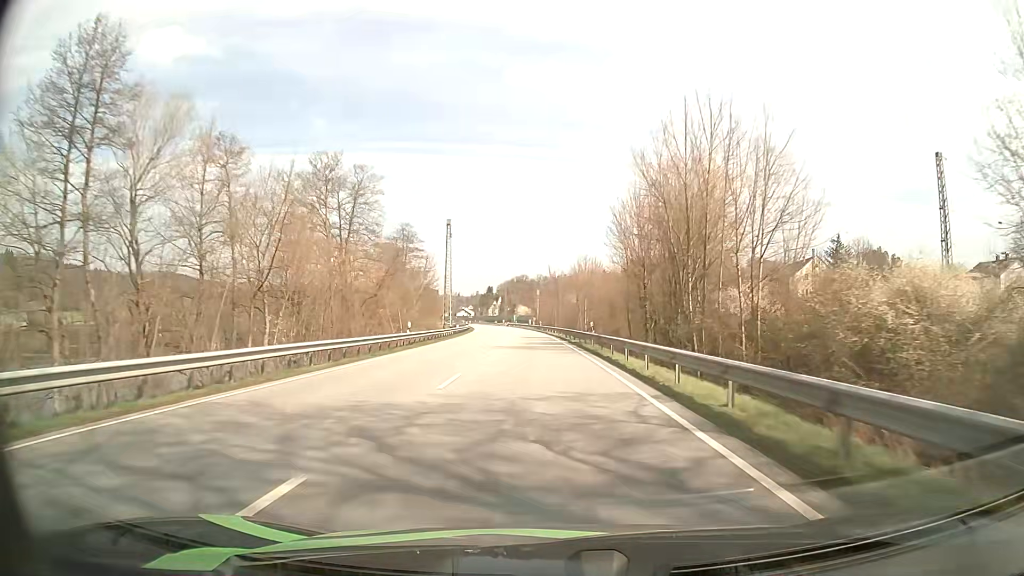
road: primary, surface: asphalt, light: Day
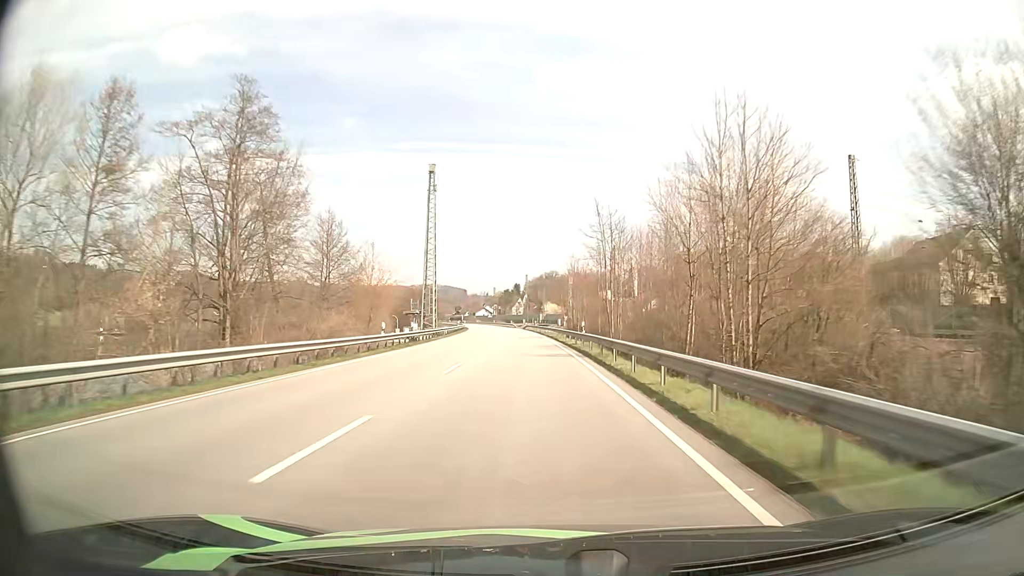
(-1.2, +56.6) m; -2°
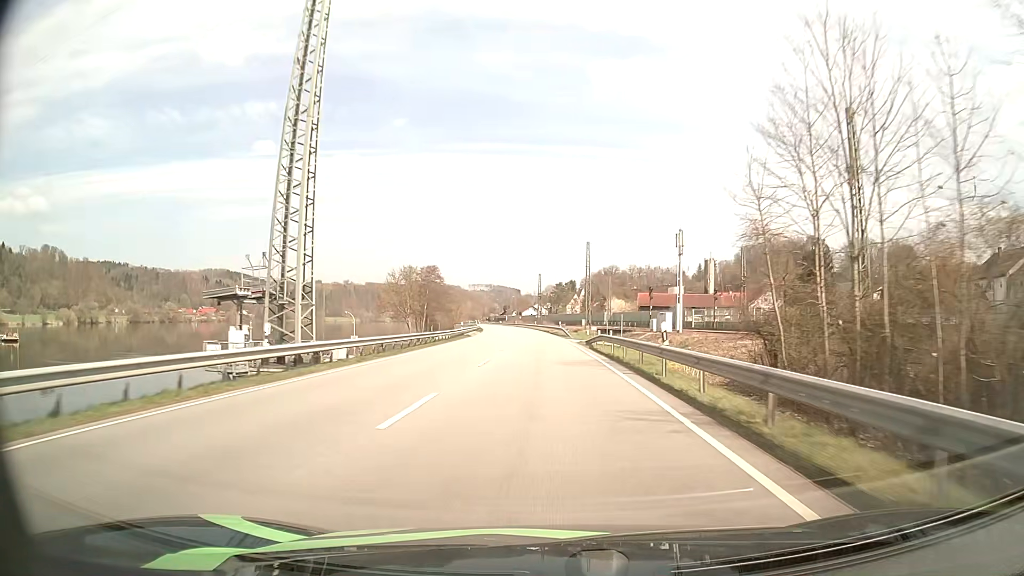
(-3.4, +69.4) m; -5°
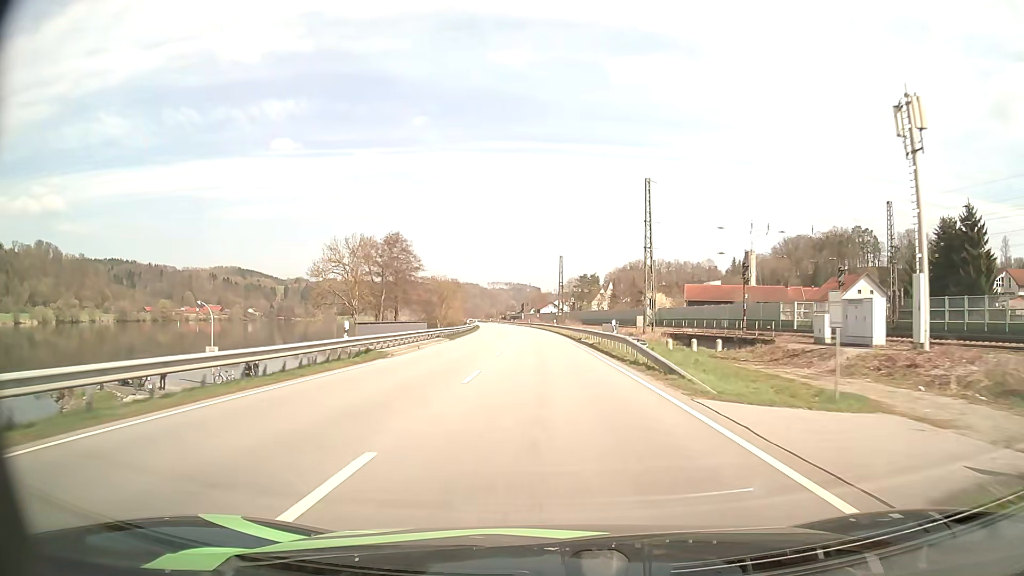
(-0.7, +41.9) m; -2°
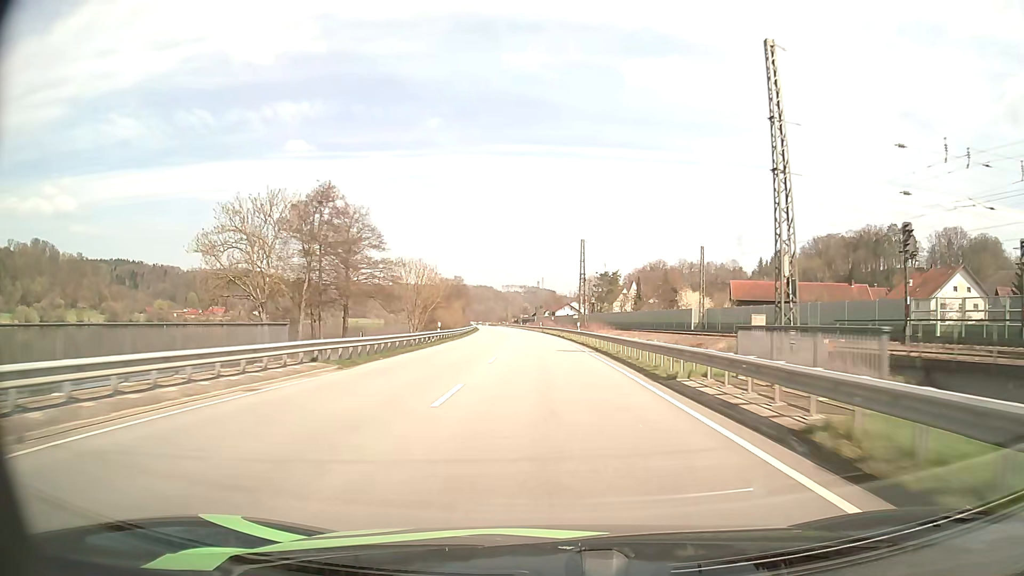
(-0.2, +28.3) m; -1°
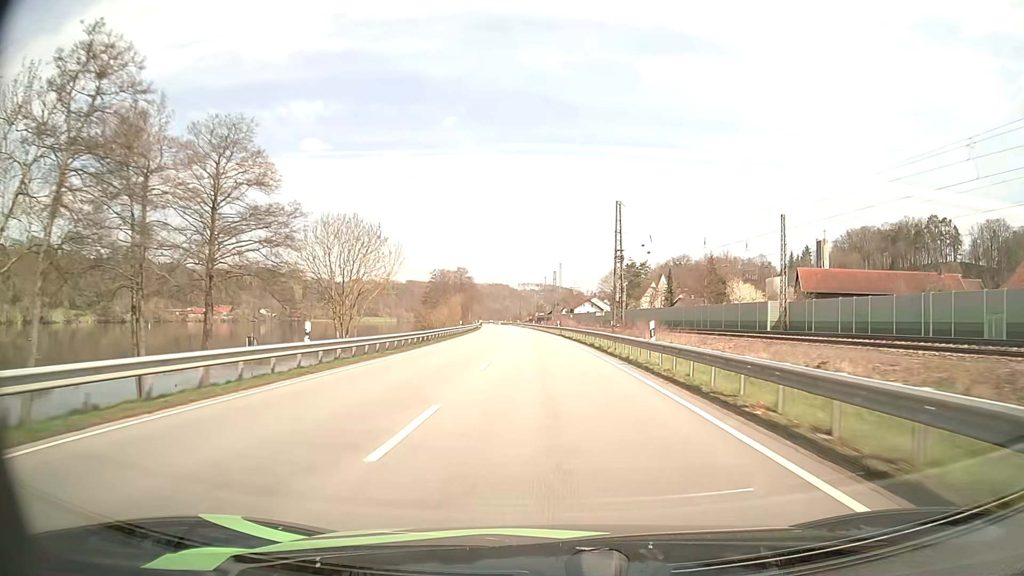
(-0.3, +28.6) m; -1°
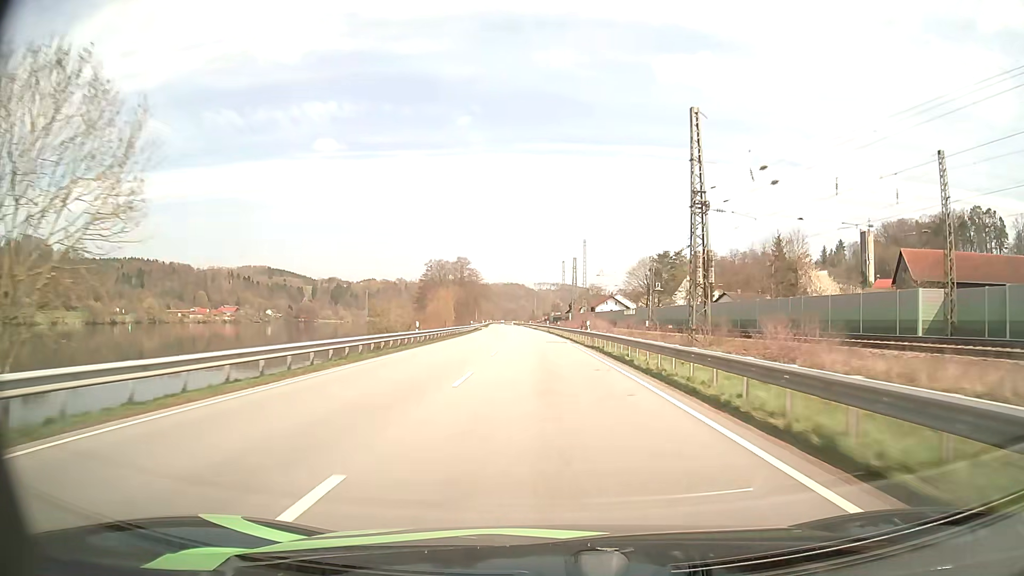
(-0.3, +28.8) m; -1°
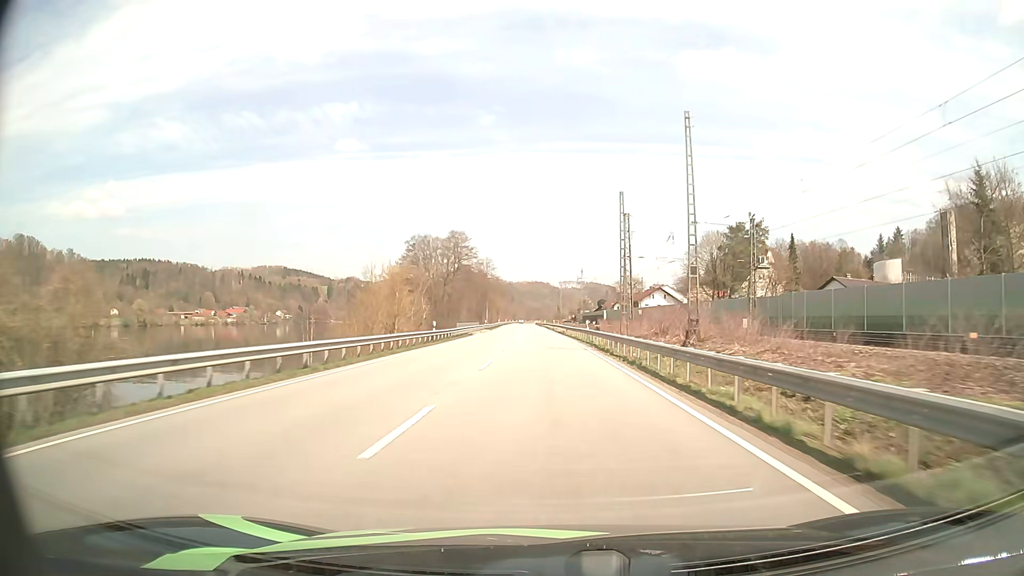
(-0.9, +43.6) m; -2°
(0, +10) (0, +20) (0, +30) (-1, +40) (-1, +50) (-1, +60) (-1, +70) (-2, +80) (-2, +90) (-2, +100) m
